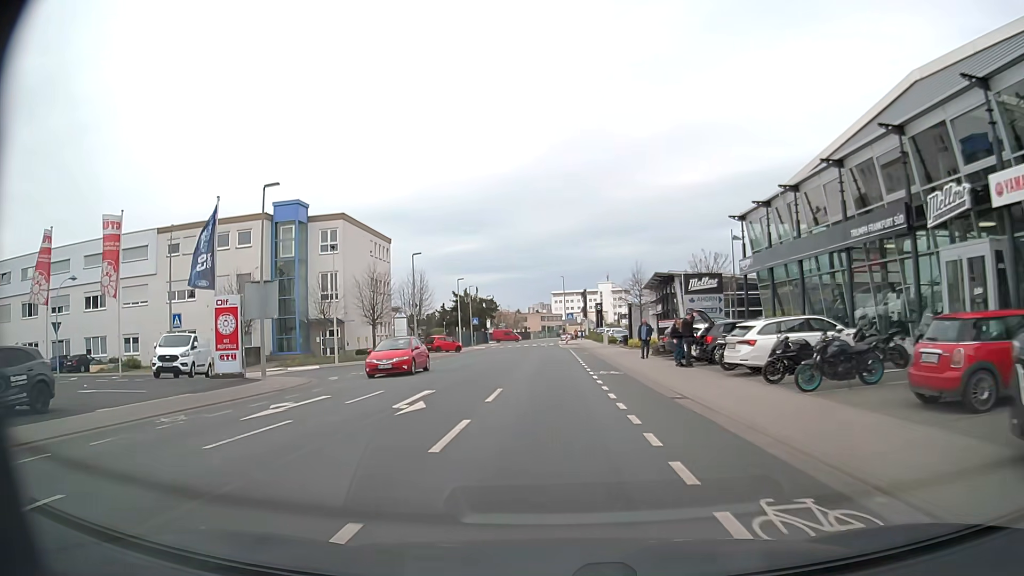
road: tertiary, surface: asphalt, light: Day
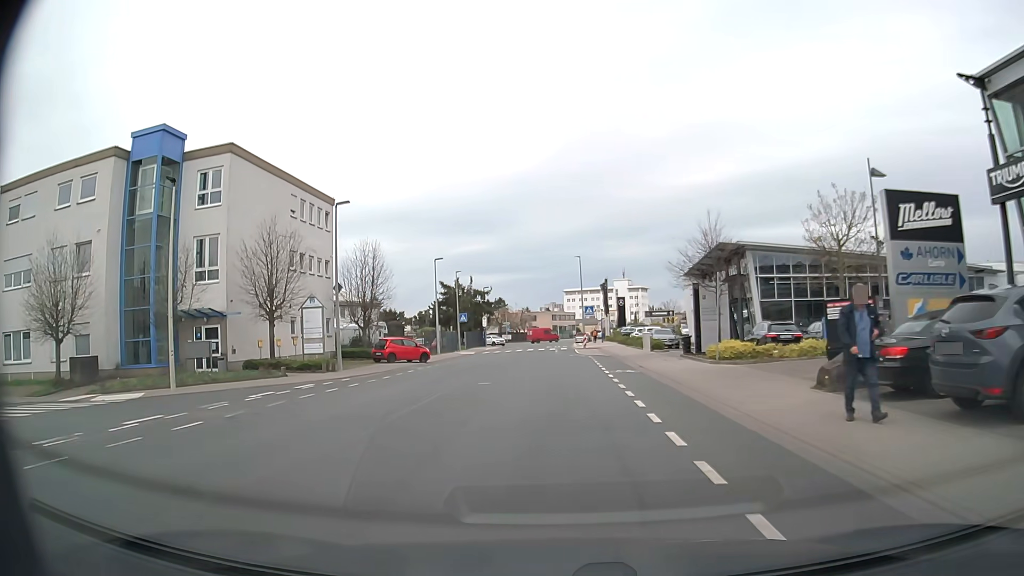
(-0.1, +20.6) m; -1°
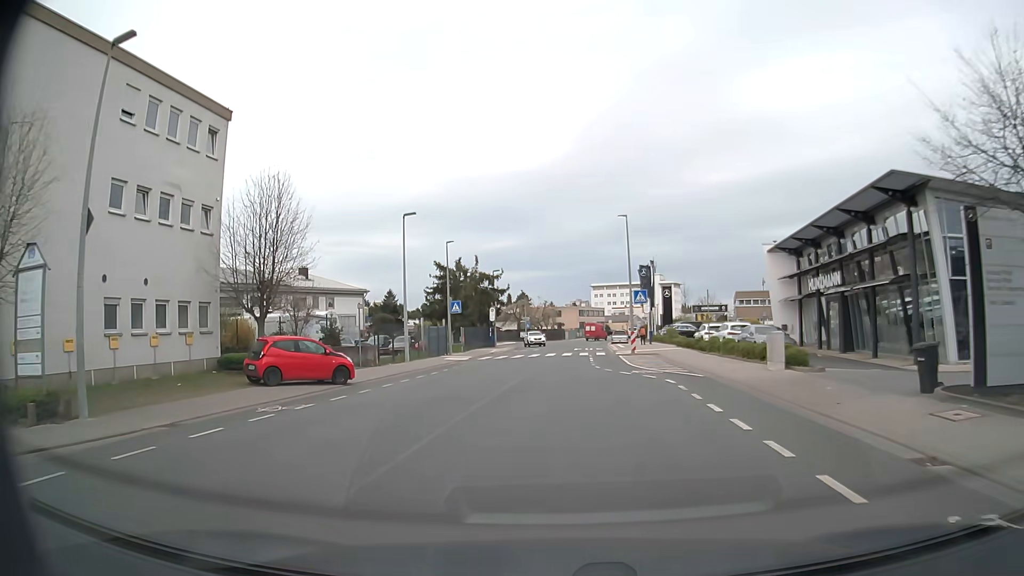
(-0.4, +19.5) m; -3°
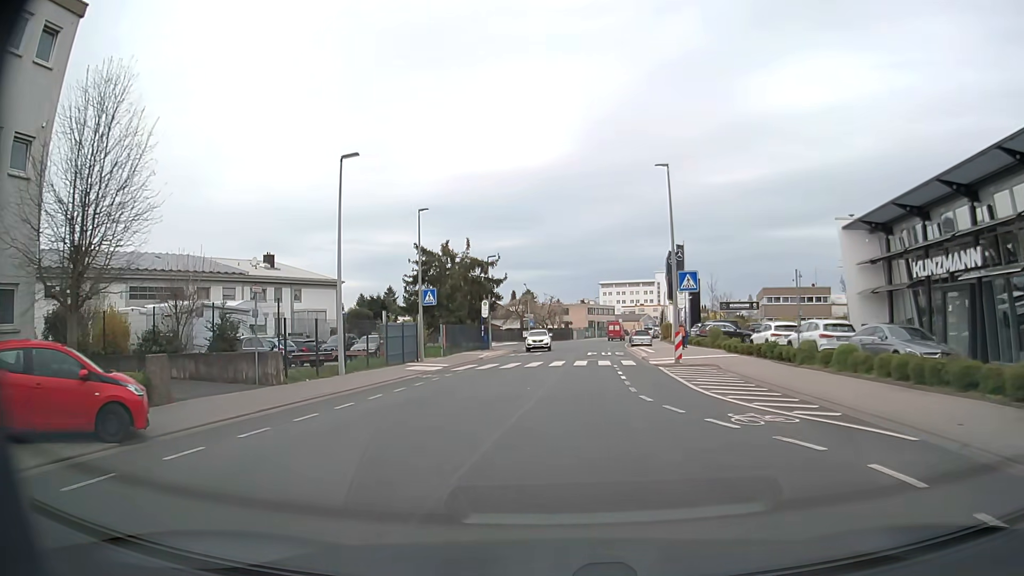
(0.0, +11.8) m; 0°
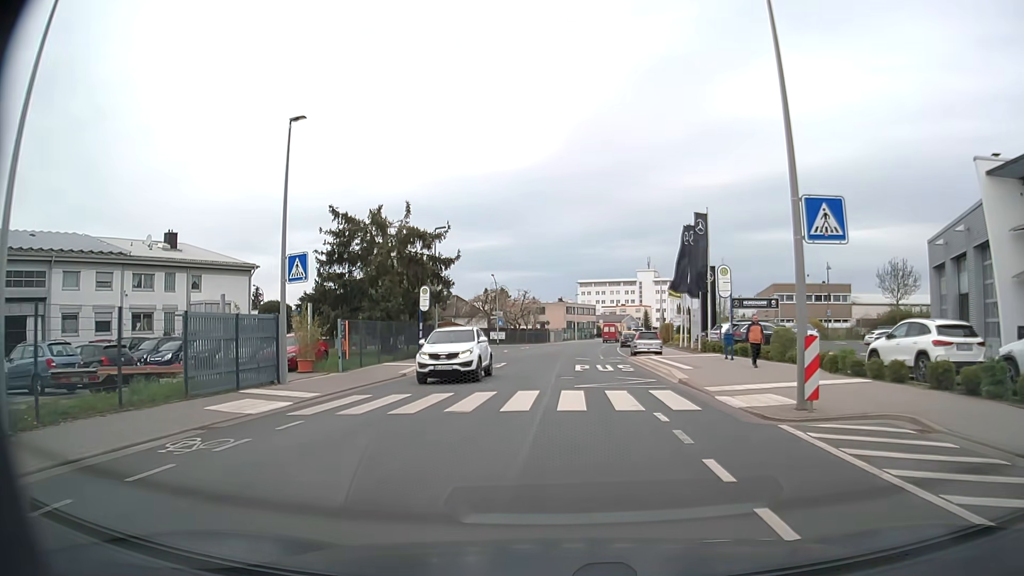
(+0.2, +15.2) m; +2°
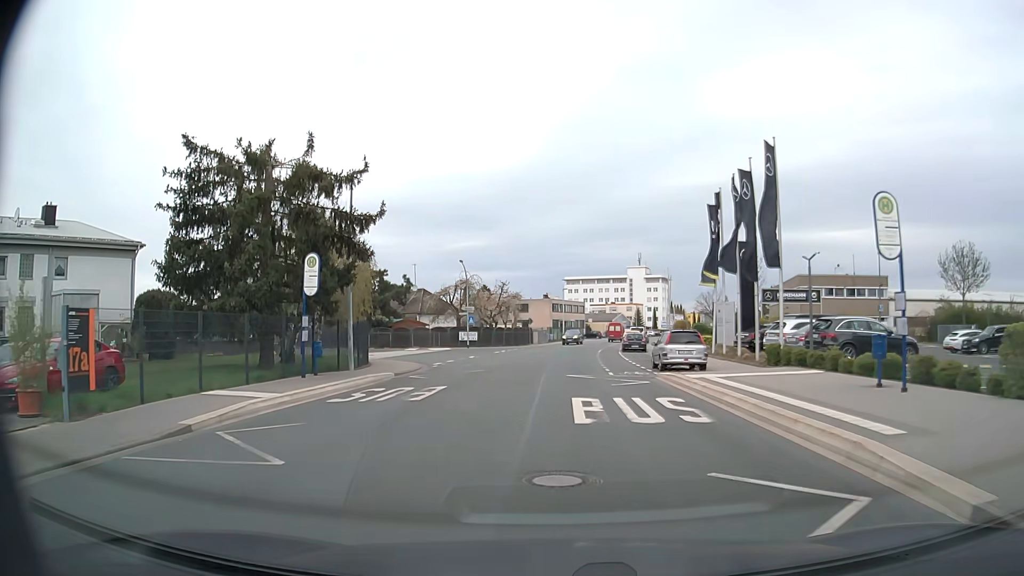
(+0.2, +14.5) m; +1°
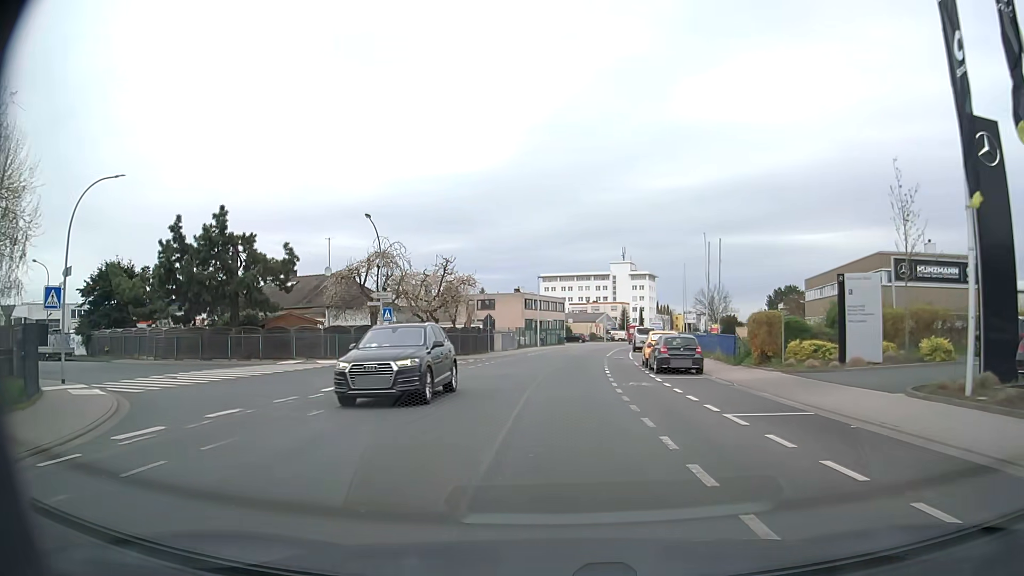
(+0.3, +24.5) m; +2°
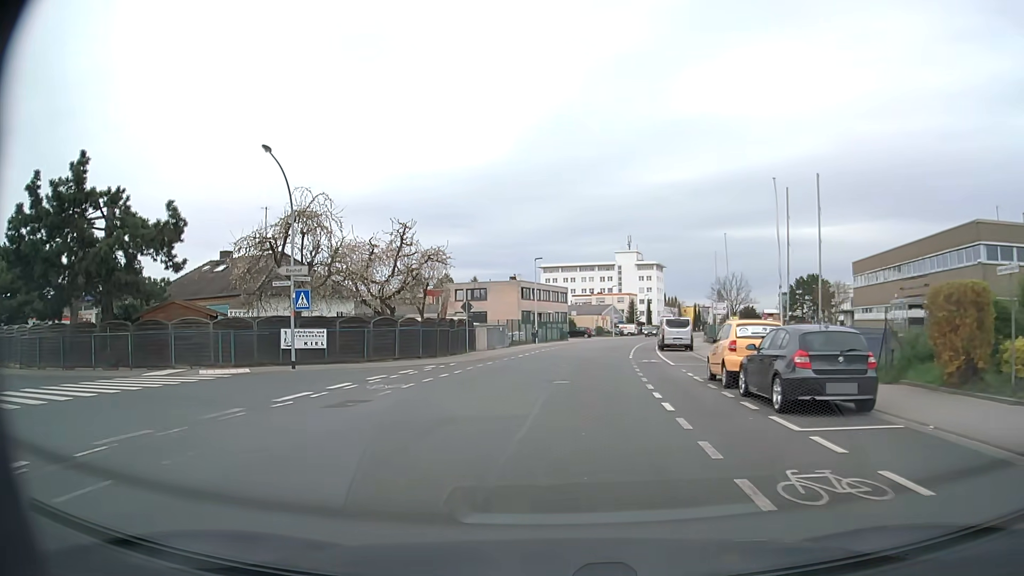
(+0.1, +13.3) m; 0°
(-1, +10) (-8, +17) (-18, +18) (-28, +19) (-38, +22) (-47, +25) (-57, +29) (-66, +32) (-75, +36) (-85, +39) m
